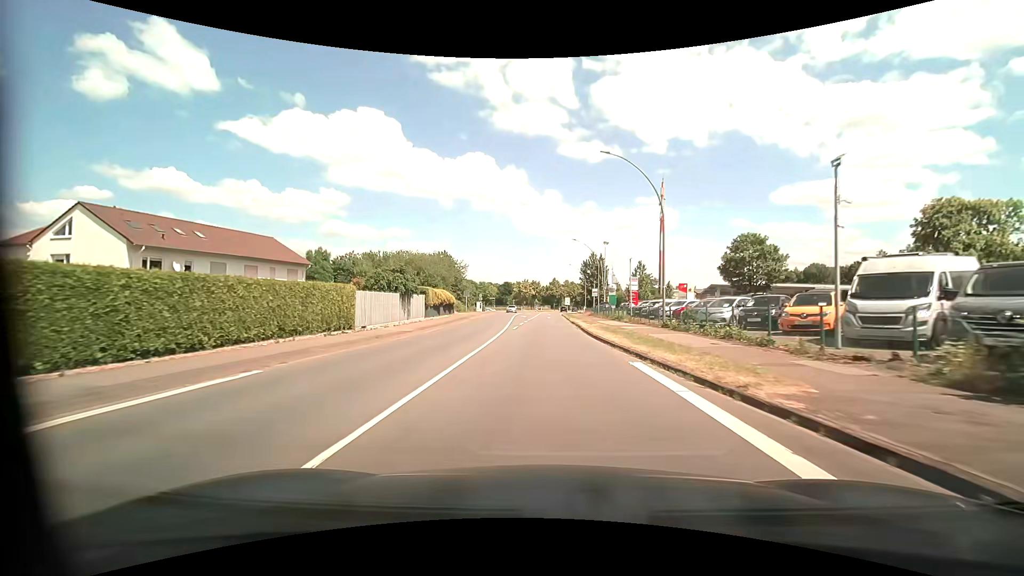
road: primary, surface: asphalt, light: Day
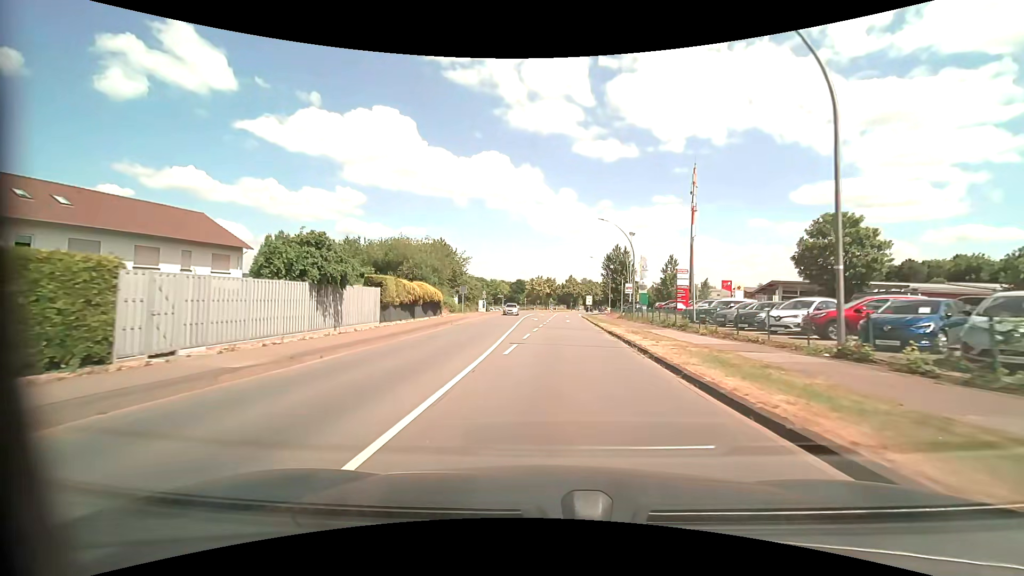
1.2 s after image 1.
(-0.2, +14.9) m; -1°
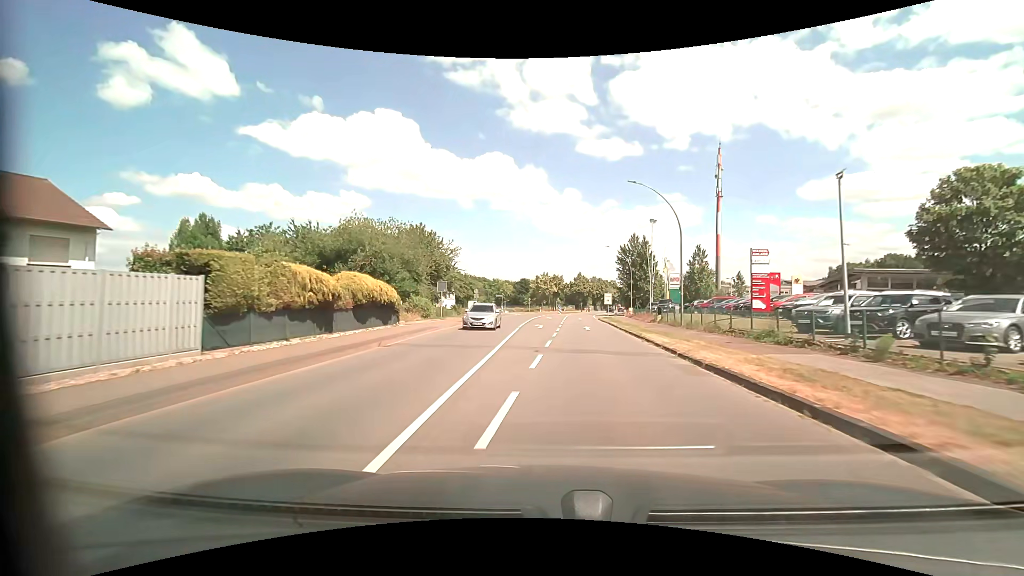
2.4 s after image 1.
(-0.2, +14.8) m; -1°
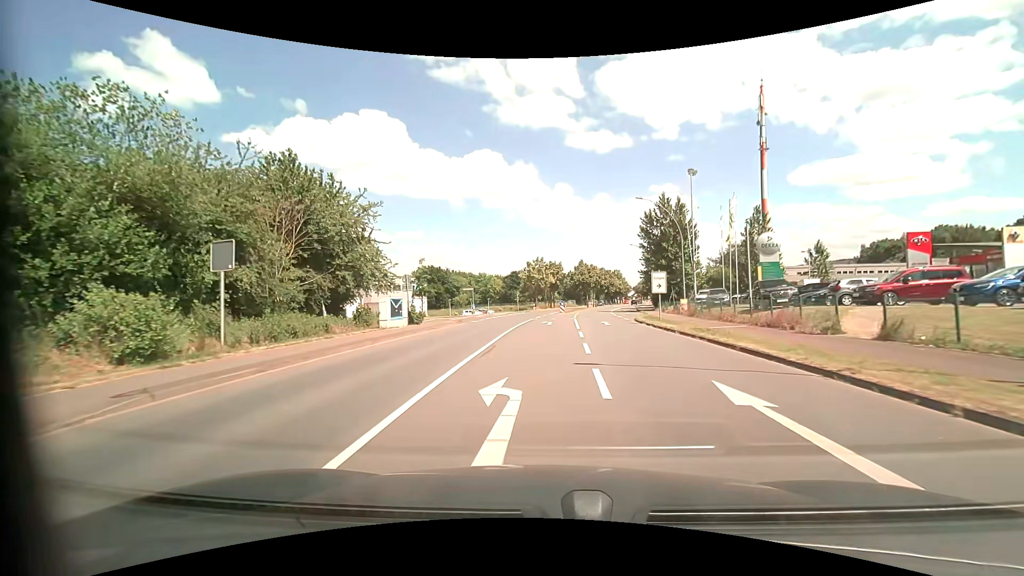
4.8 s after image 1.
(+0.1, +27.7) m; 0°
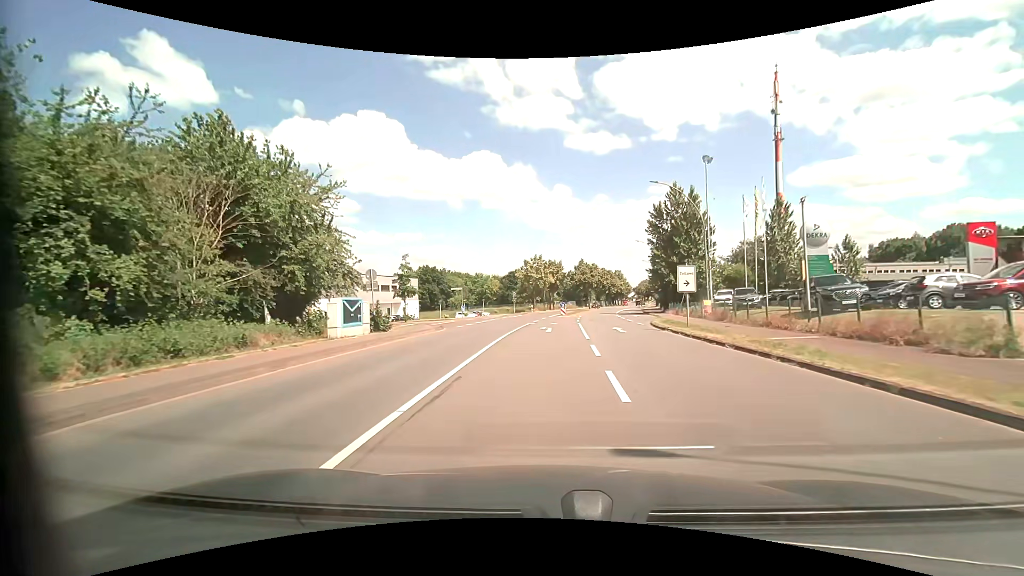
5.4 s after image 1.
(0.0, +6.0) m; +1°
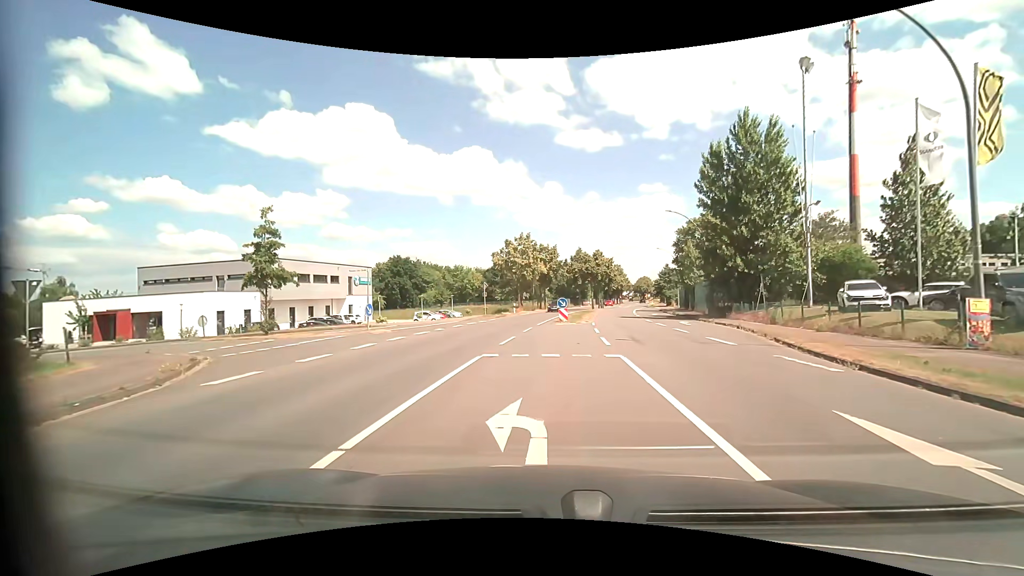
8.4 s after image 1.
(-0.1, +21.5) m; 0°
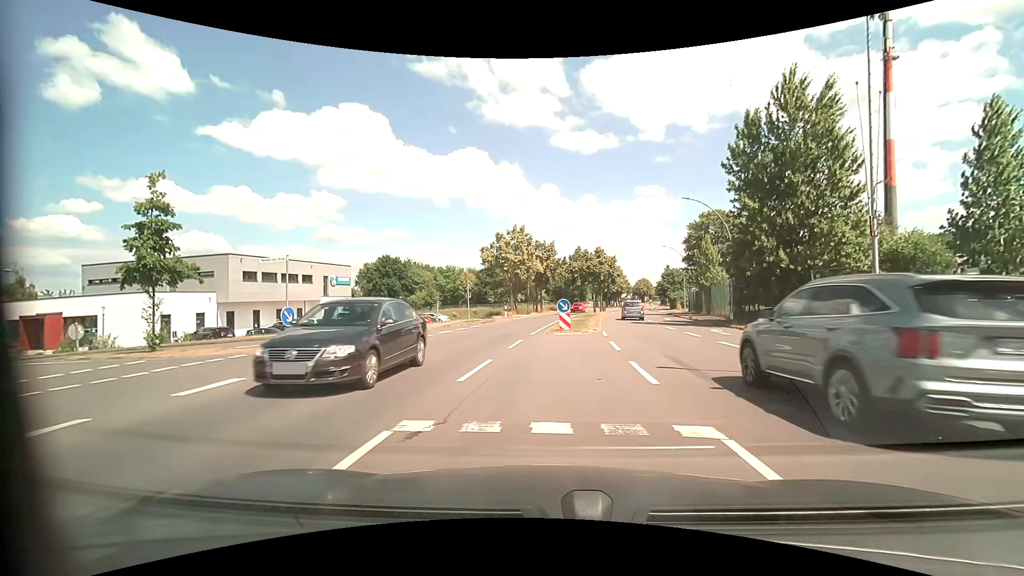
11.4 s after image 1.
(0.0, +6.6) m; 0°
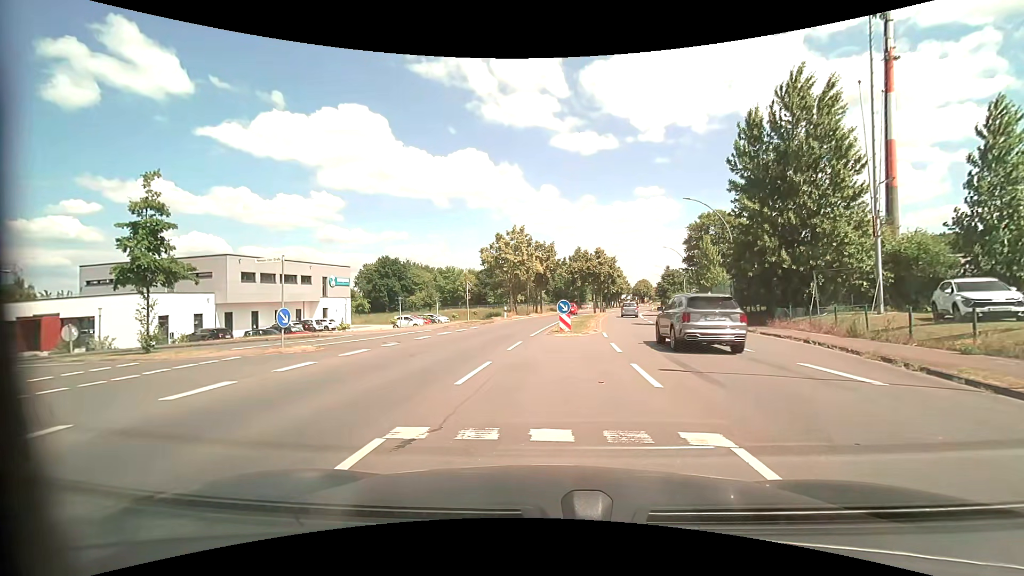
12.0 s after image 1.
(0.0, +0.2) m; 0°
(0, +10) (-3, +19) (-12, +23) (-22, +23) (-32, +24) (-42, +25) (-52, +27) (-62, +28) (-72, +29) (-82, +30) m
